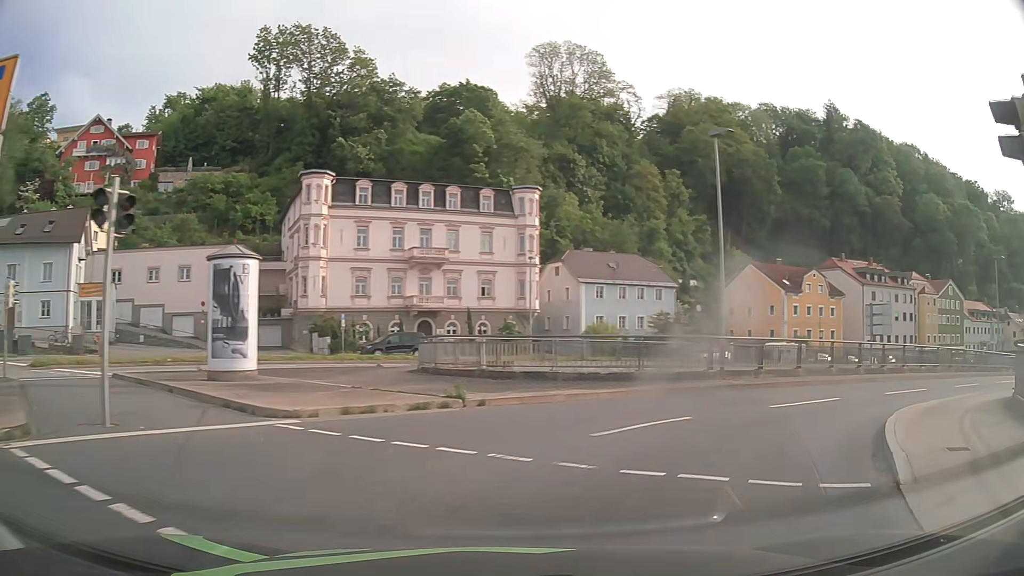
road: primary_link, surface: asphalt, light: Day
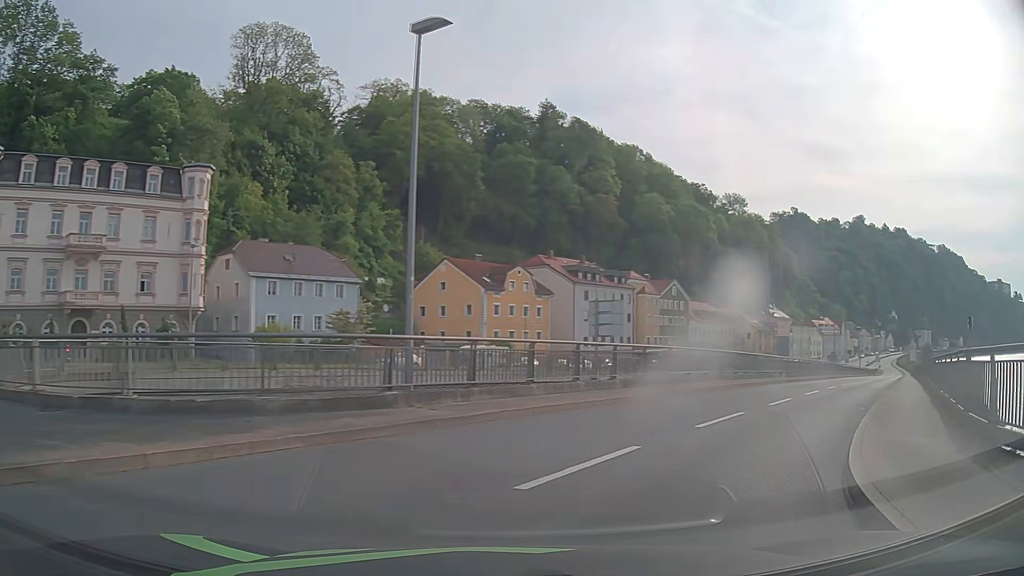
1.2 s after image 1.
(+2.2, +7.8) m; +28°
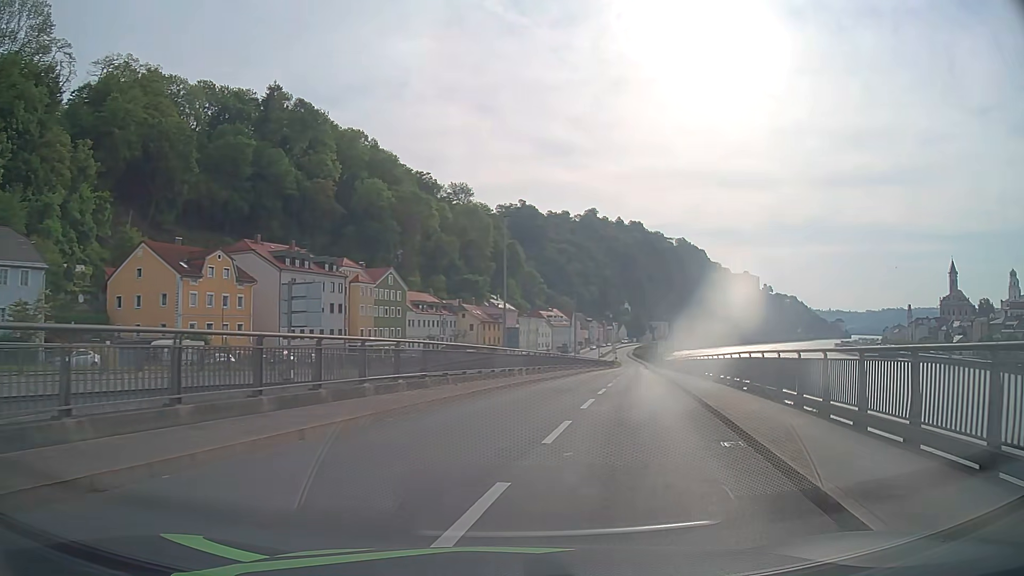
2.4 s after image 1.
(+1.9, +8.2) m; +24°
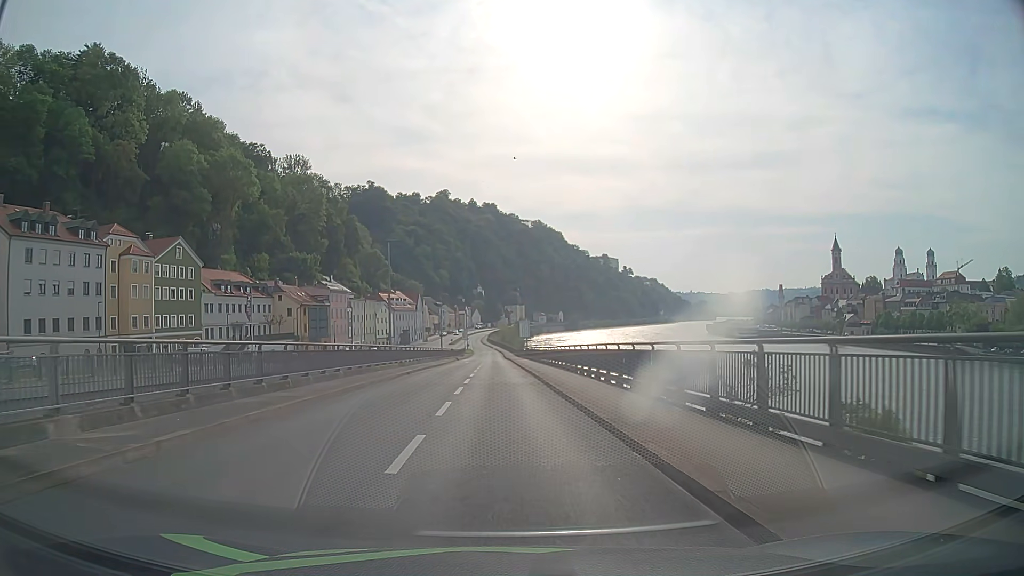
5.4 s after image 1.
(+4.7, +26.2) m; +12°
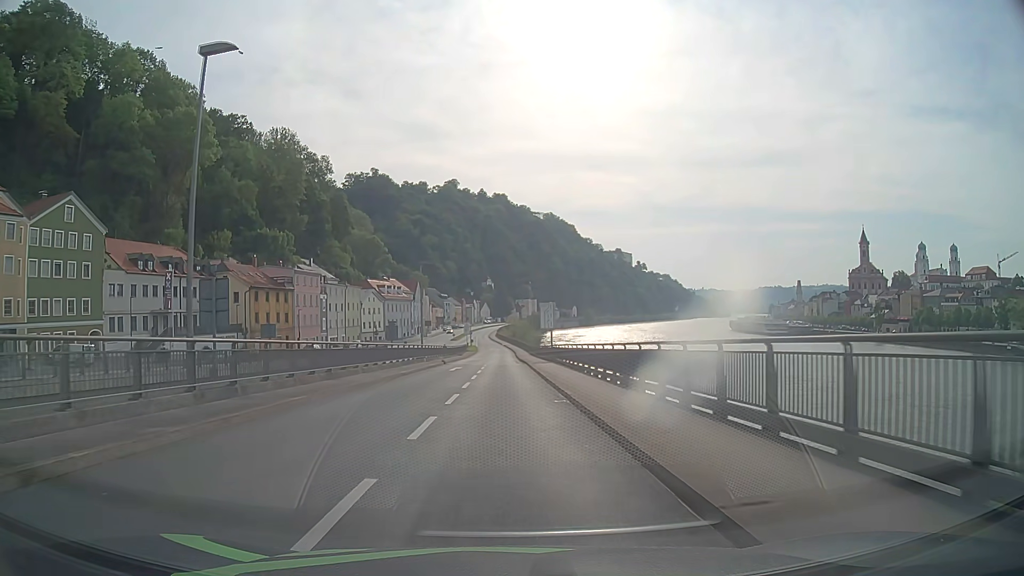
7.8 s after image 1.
(-0.2, +28.1) m; -1°
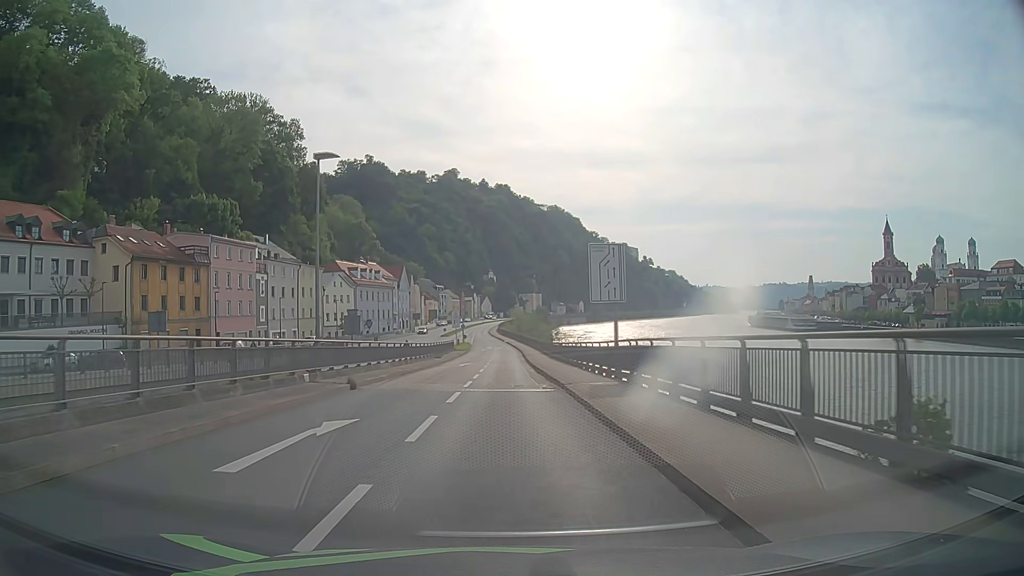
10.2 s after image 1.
(-0.2, +30.4) m; 0°
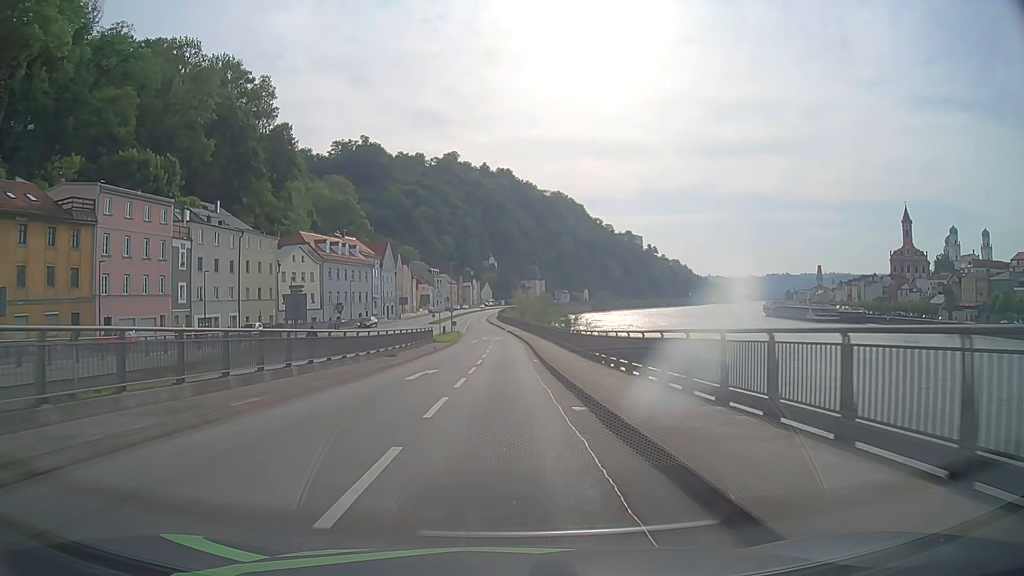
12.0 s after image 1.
(0.0, +22.1) m; 0°
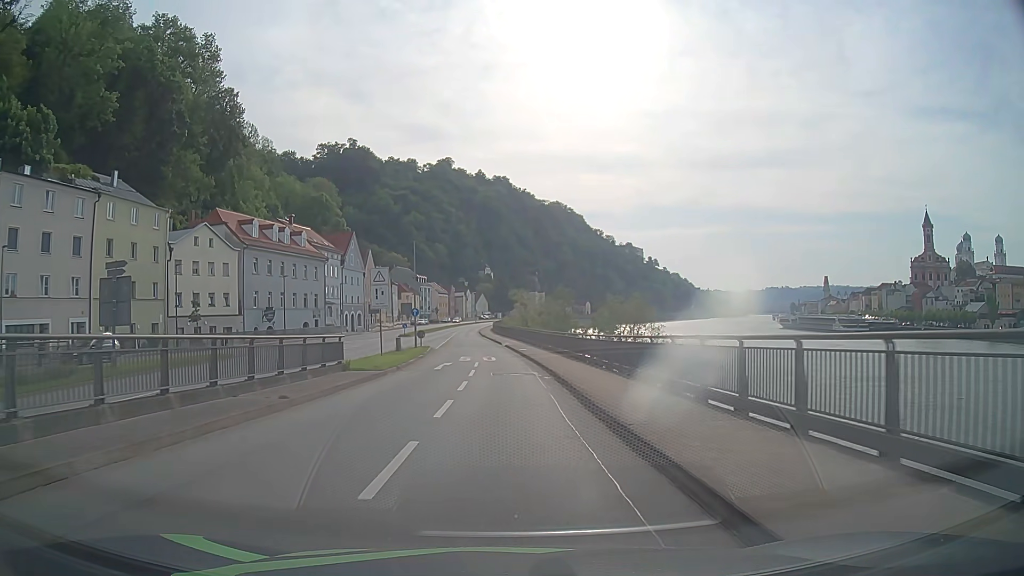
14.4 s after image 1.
(-0.1, +28.8) m; 0°
(0, +10) (0, +20) (0, +30) (-1, +40) (-2, +50) (-3, +60) (-4, +70) (-4, +80) (-5, +90) (-6, +100) m
